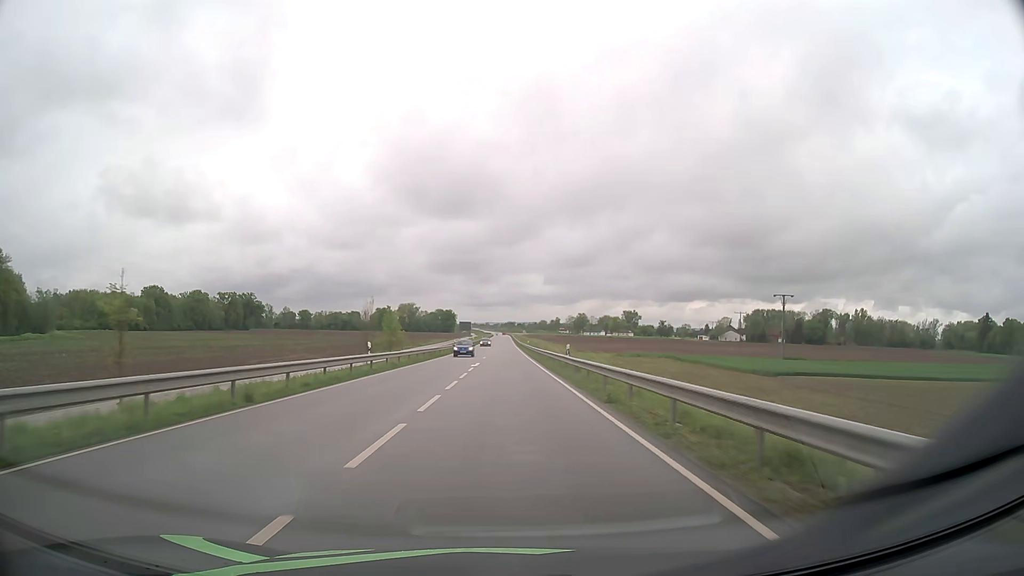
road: secondary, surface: asphalt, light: Day
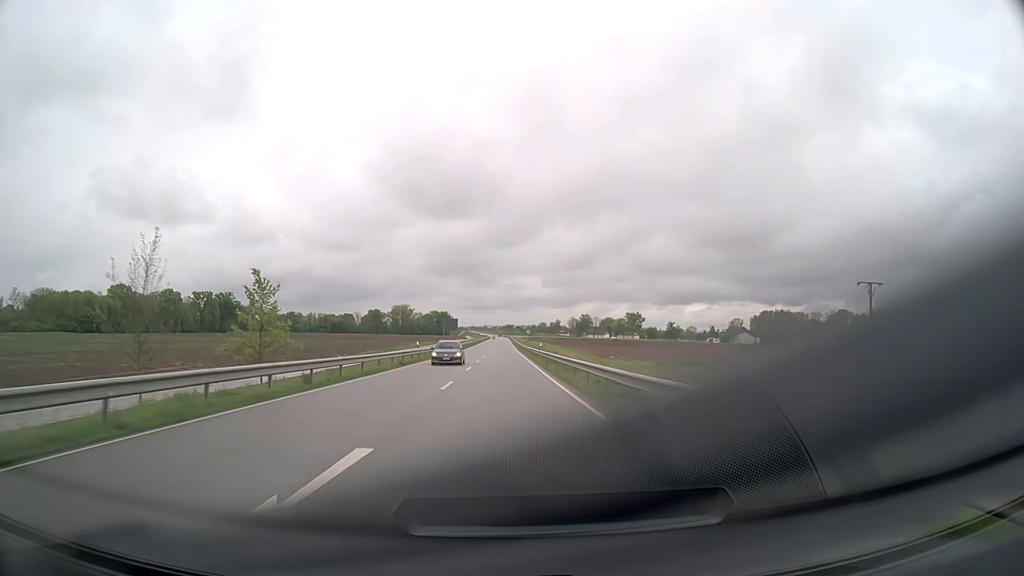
(+0.2, +33.5) m; 0°
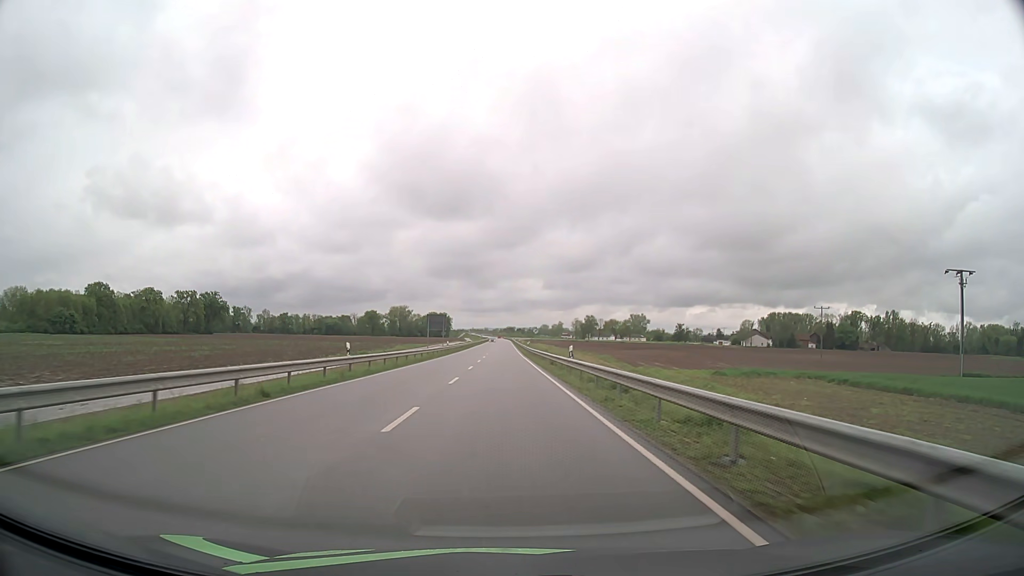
(0.0, +22.4) m; 0°
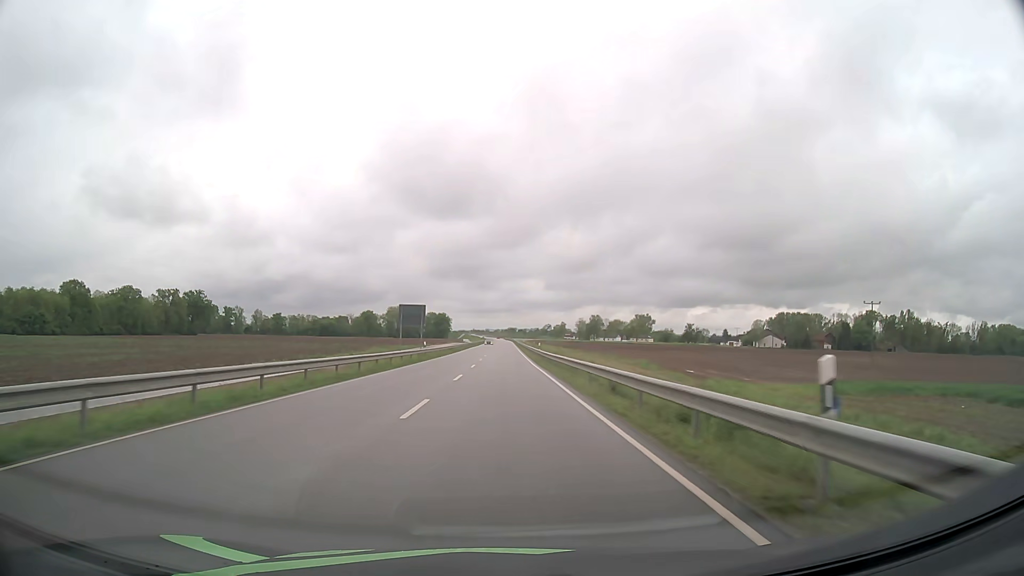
(0.0, +22.4) m; 0°
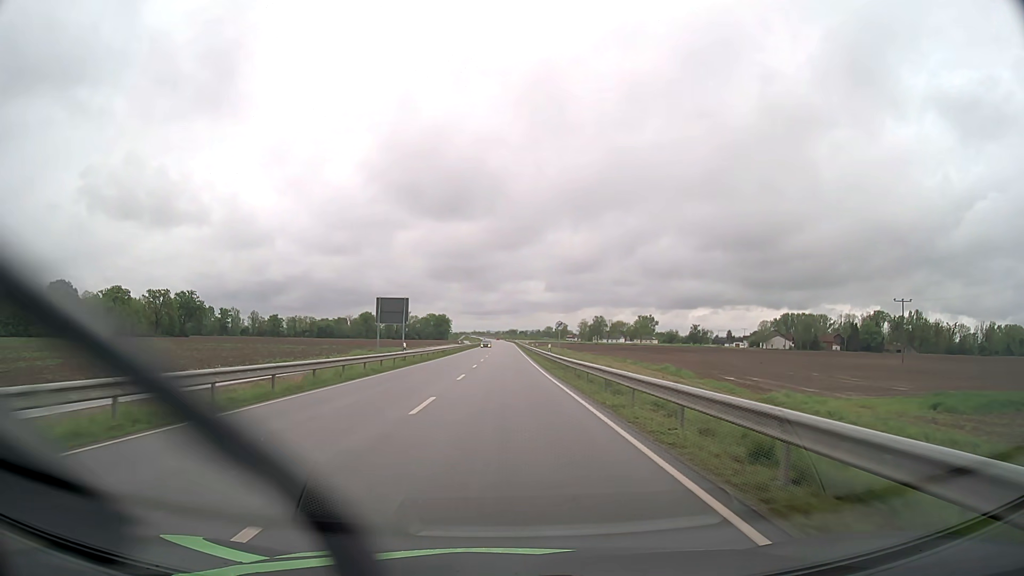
(0.0, +11.2) m; 0°
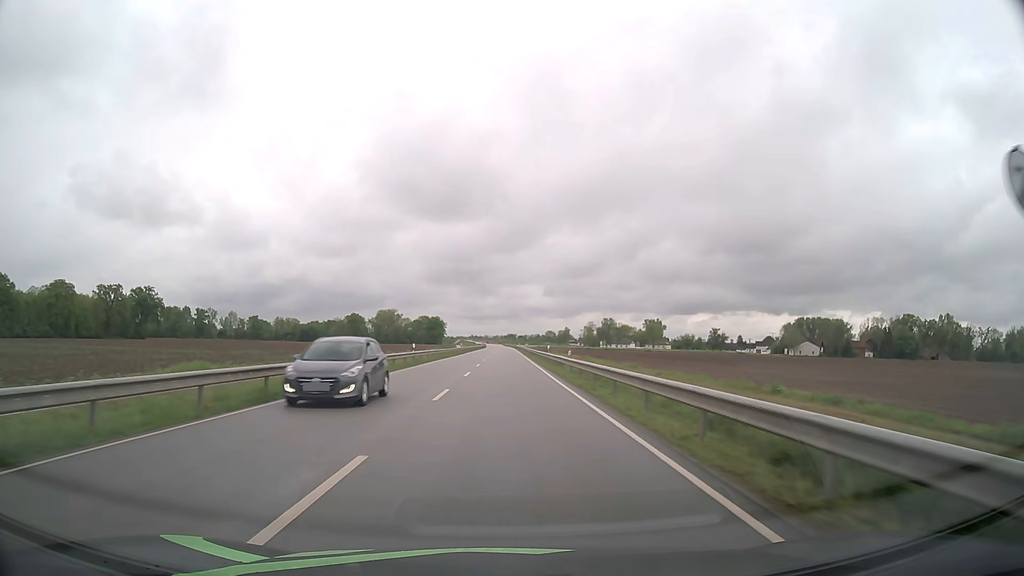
(-0.1, +45.1) m; 0°
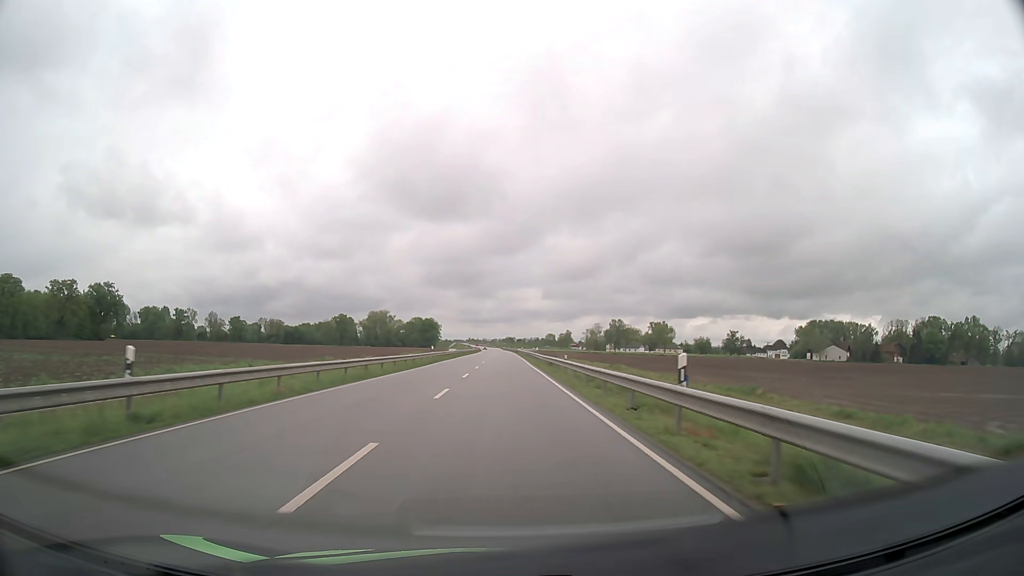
(+0.1, +35.2) m; 0°
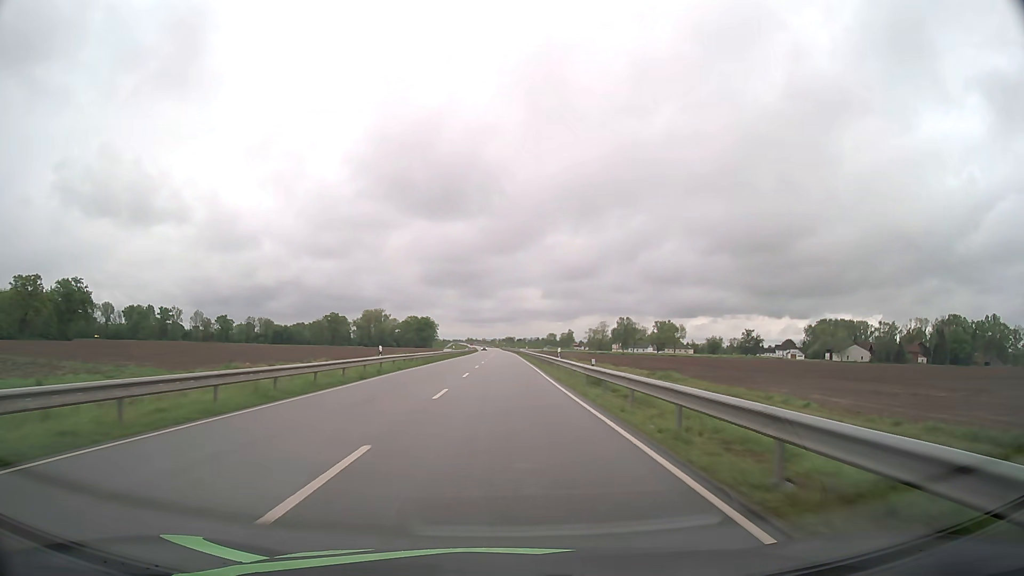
(0.0, +24.5) m; 0°
(0, +10) (0, +20) (0, +30) (0, +40) (0, +50) (0, +60) (0, +70) (0, +80) (0, +90) (0, +100) m
